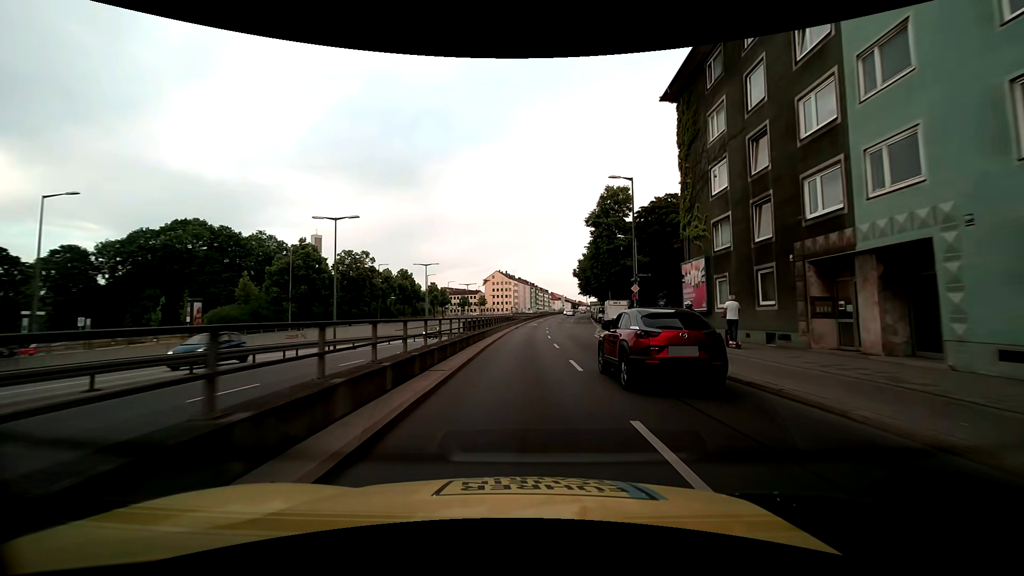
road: primary_link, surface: asphalt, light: Day
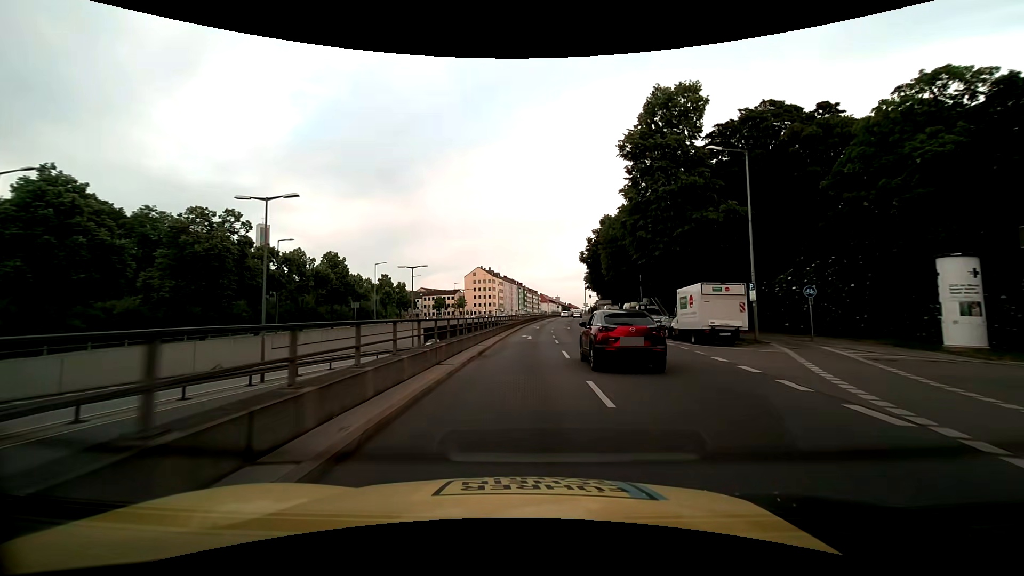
(+0.3, +32.2) m; +1°
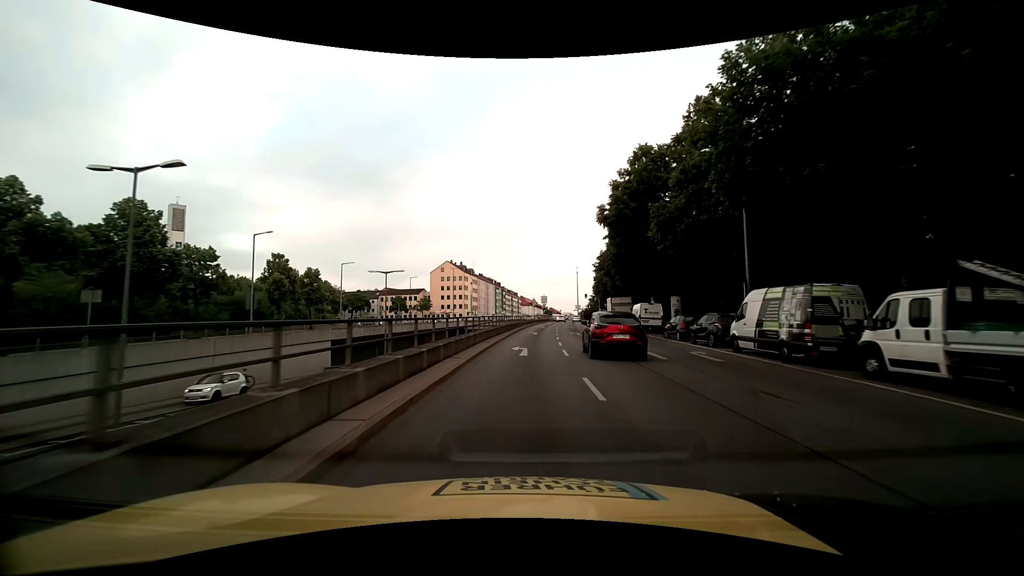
(+0.5, +32.1) m; +2°
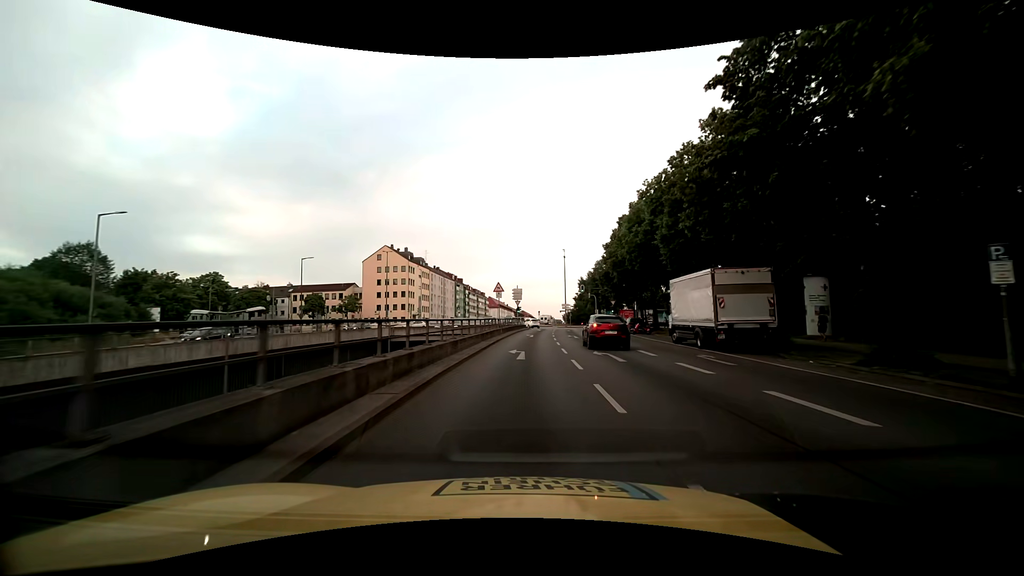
(+1.1, +40.1) m; +3°
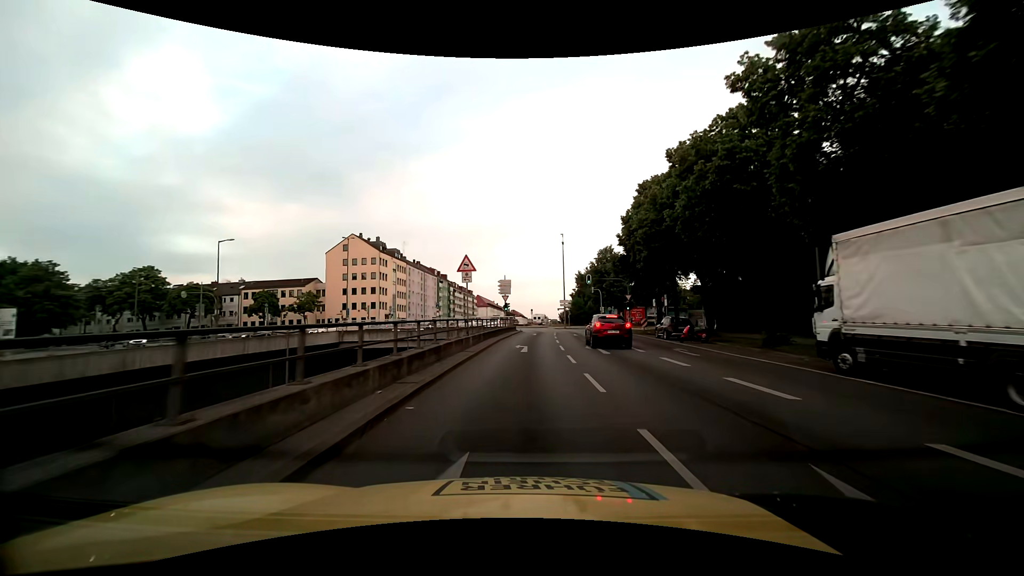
(+0.3, +16.1) m; +1°
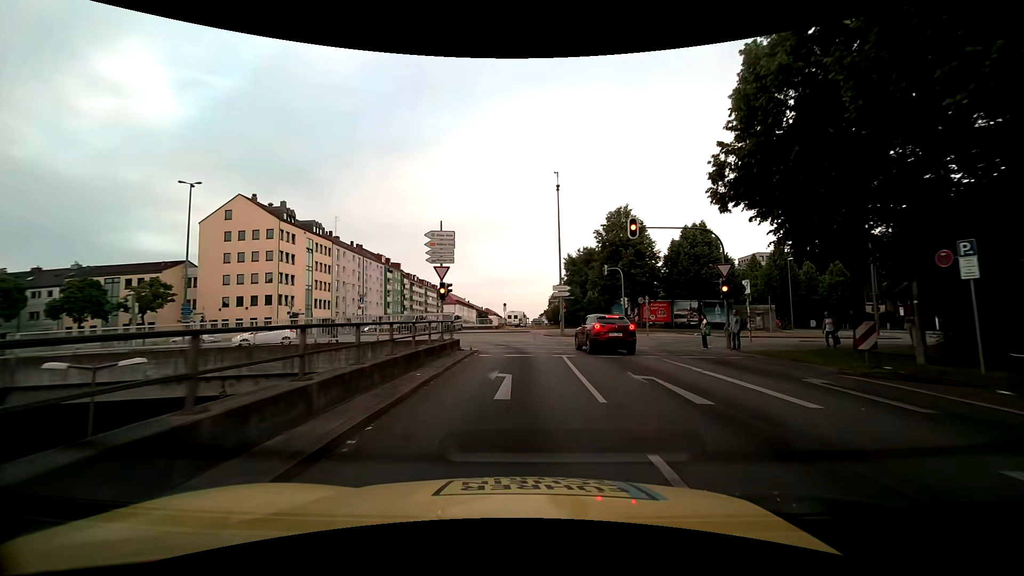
(+0.7, +31.1) m; +3°
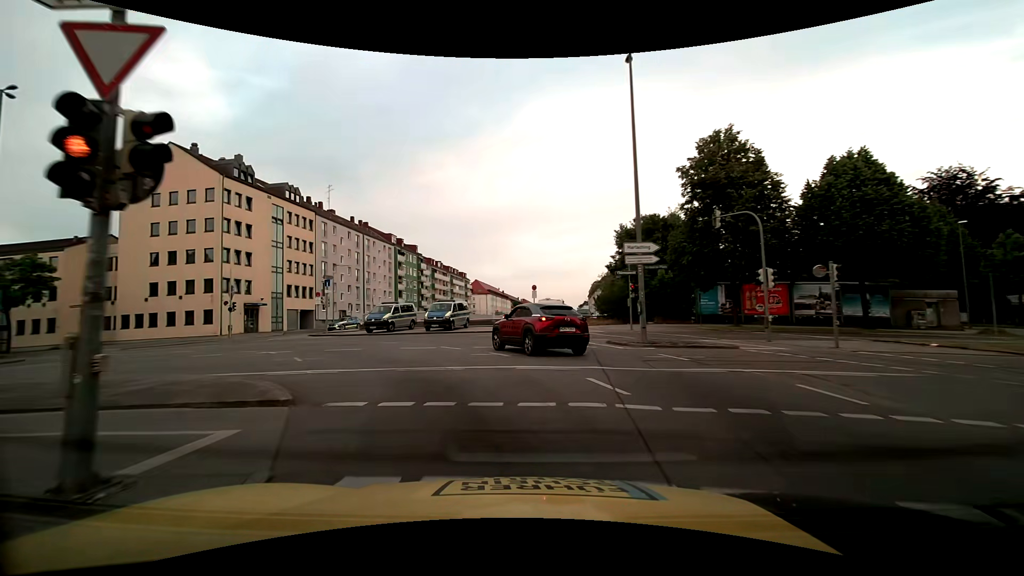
(0.0, +20.4) m; -4°
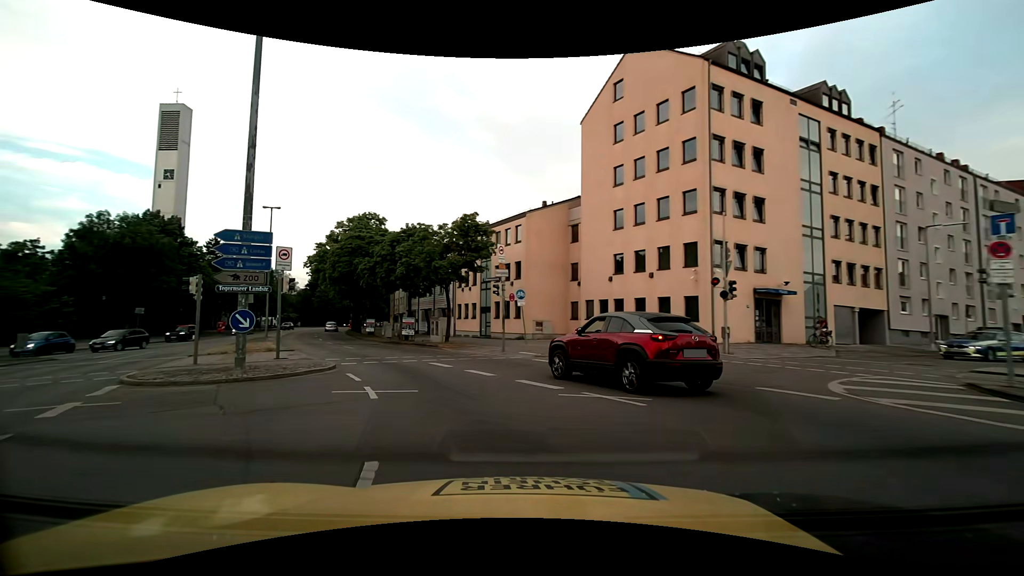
(-11.4, +24.2) m; -54°
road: primary
(-1, +10) (-5, +19) (-10, +28) (-15, +36) (-20, +45) (-25, +54) (-29, +63) (-32, +73) (-36, +82) (-38, +92) m
